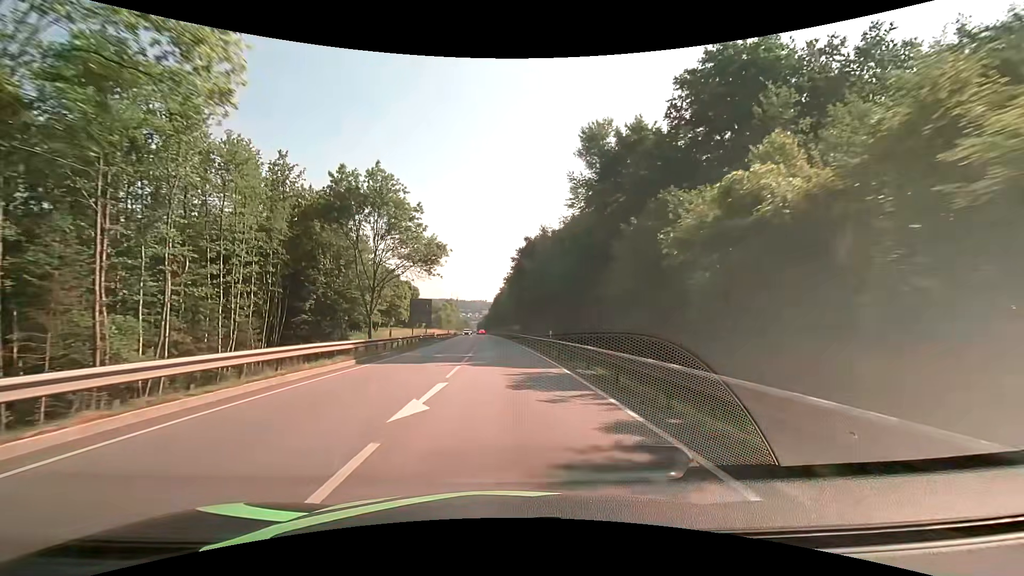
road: primary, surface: asphalt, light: Day
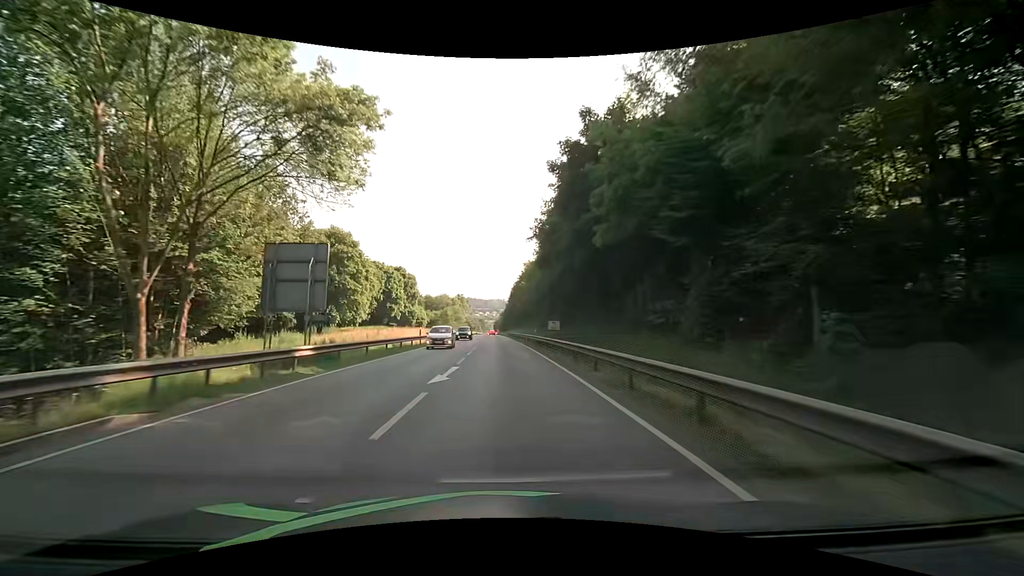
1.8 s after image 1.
(-0.7, +37.7) m; -2°
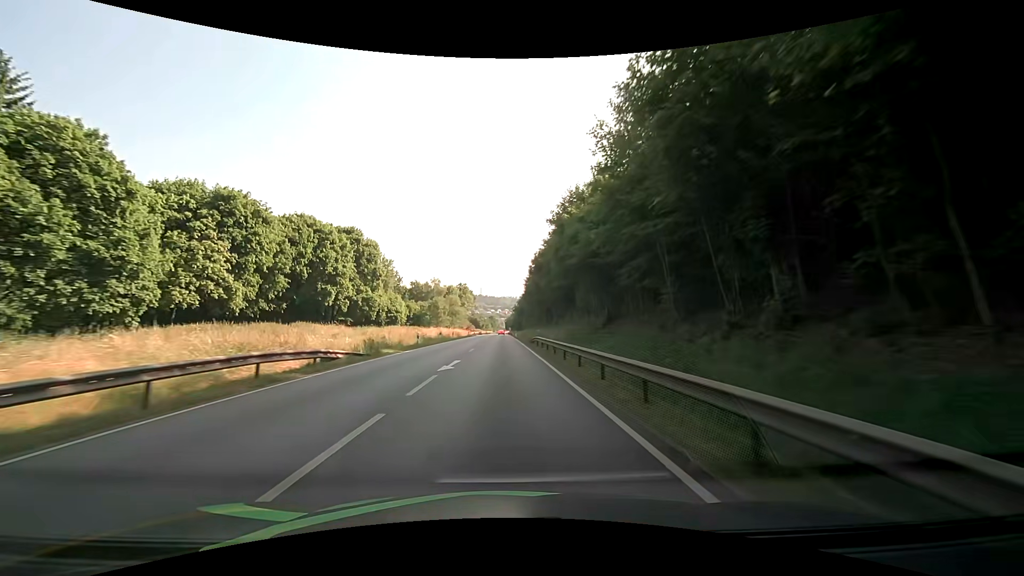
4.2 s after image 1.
(-0.7, +50.2) m; -1°
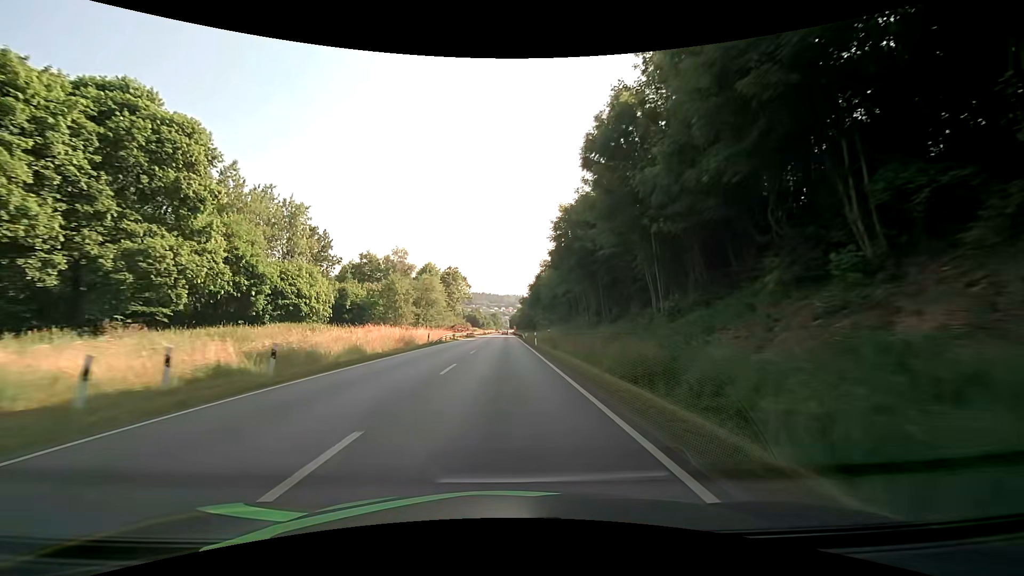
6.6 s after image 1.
(-0.6, +50.3) m; -1°
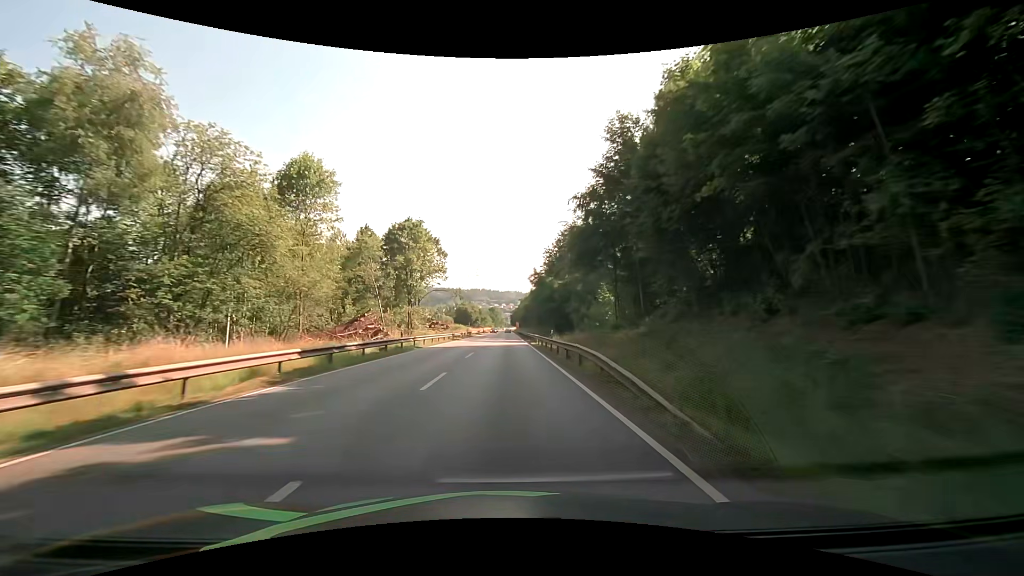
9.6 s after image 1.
(0.0, +62.8) m; 0°
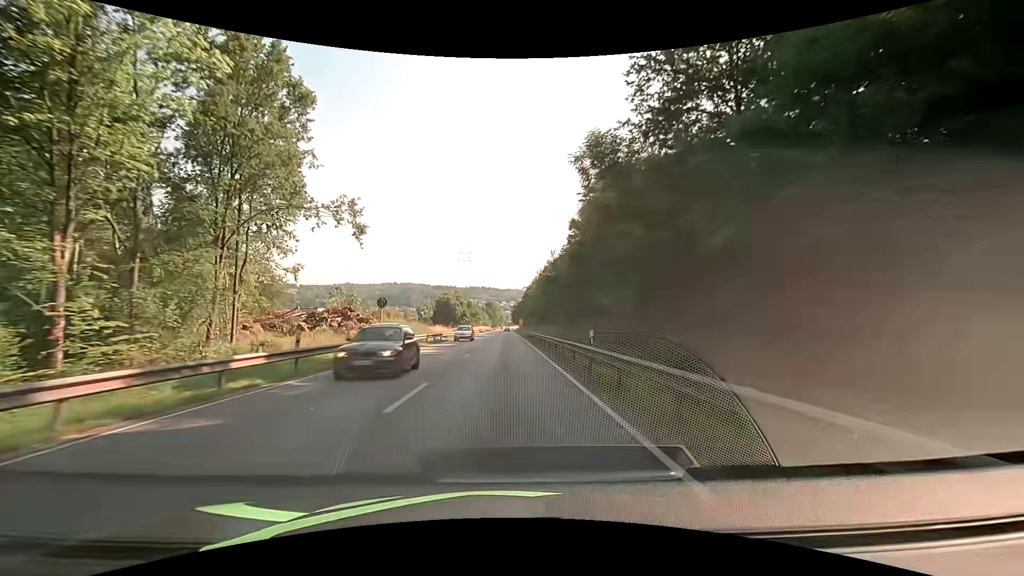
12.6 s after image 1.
(+0.2, +62.8) m; 0°
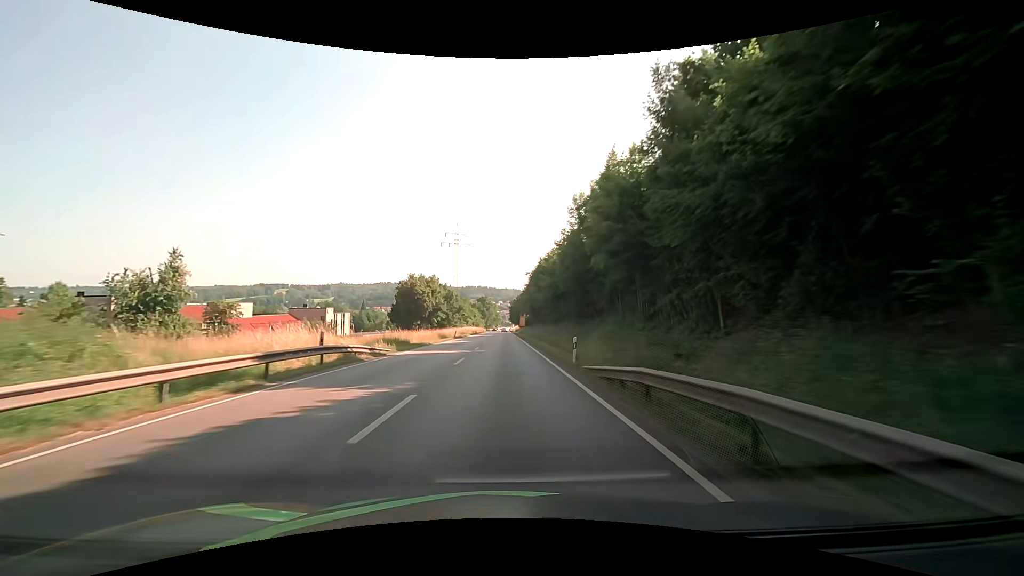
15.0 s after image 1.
(-0.1, +50.2) m; 0°
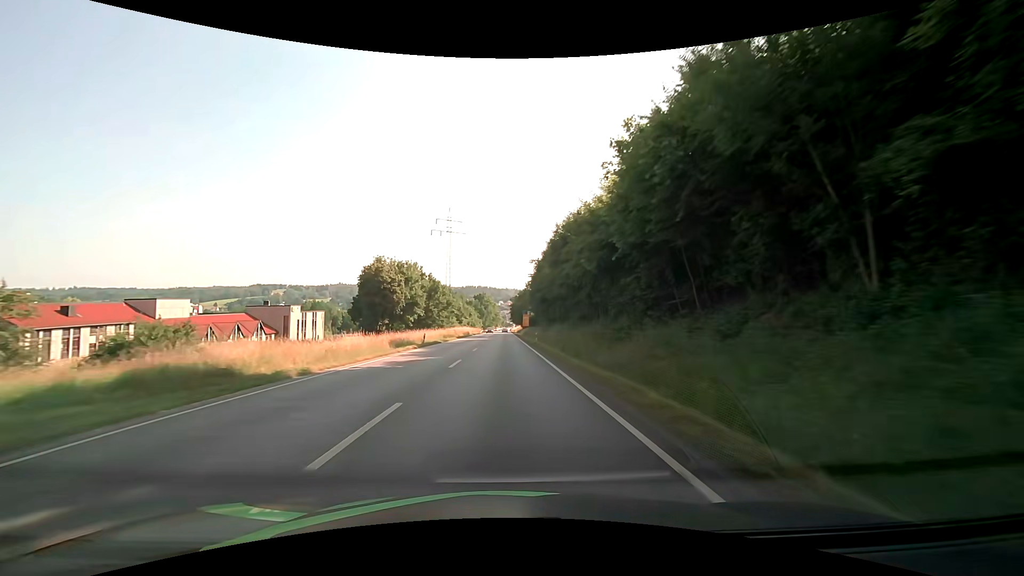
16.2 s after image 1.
(0.0, +25.1) m; 0°
(0, +10) (0, +20) (0, +30) (0, +40) (0, +50) (0, +60) (0, +70) (0, +80) (0, +90) (0, +100) m
